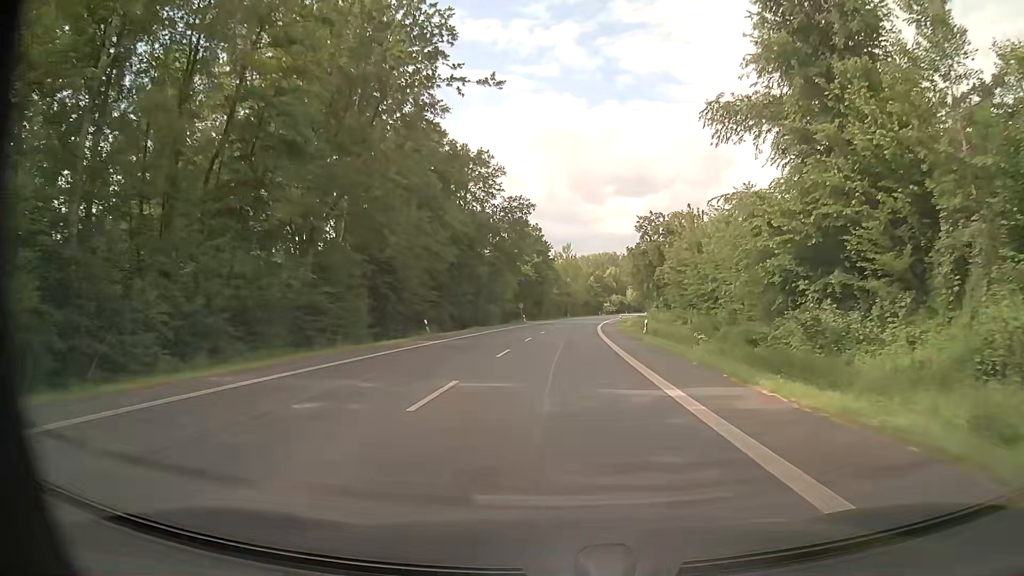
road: primary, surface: asphalt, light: Day
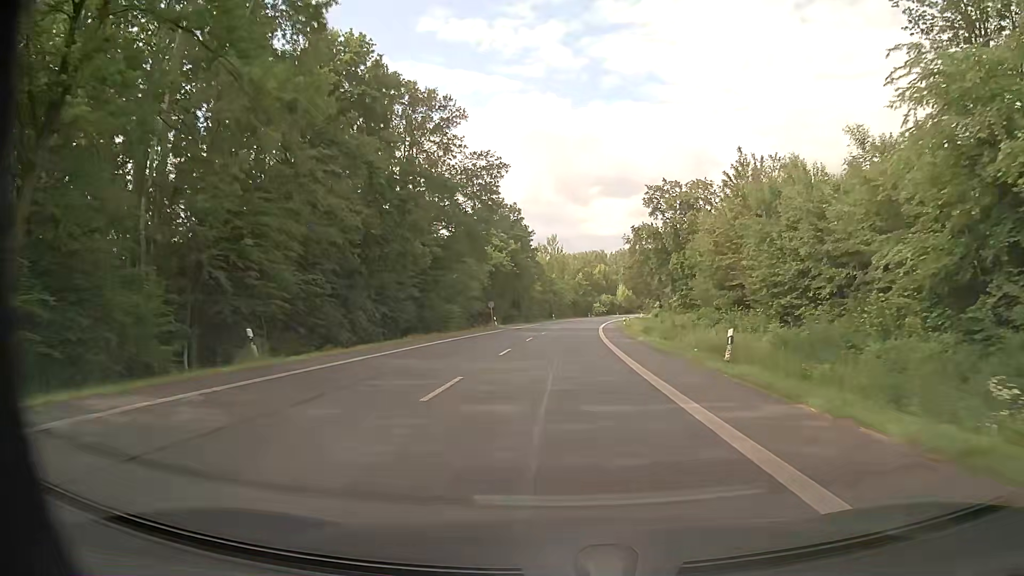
(+0.2, +22.5) m; +1°
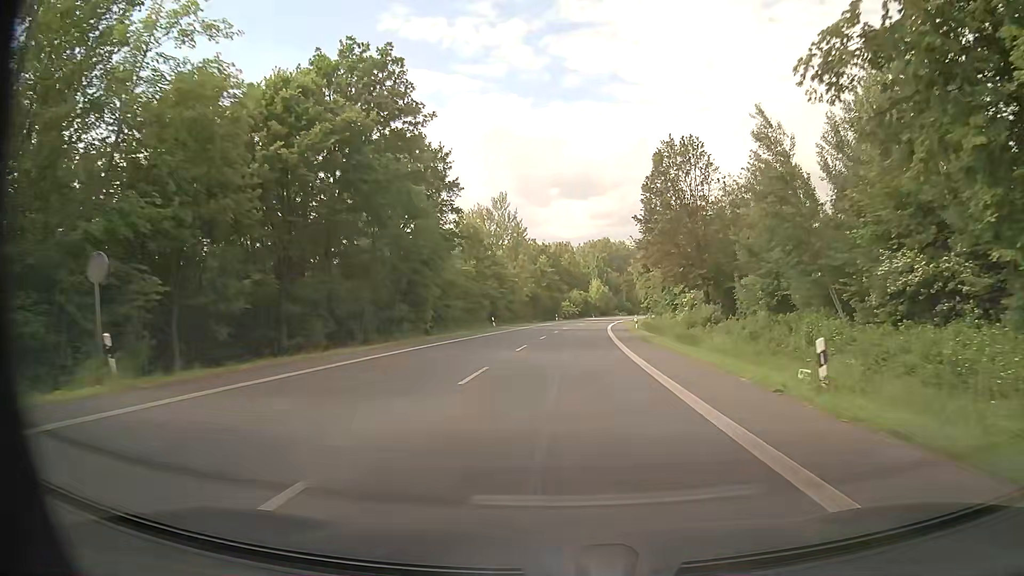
(+1.8, +56.2) m; +4°
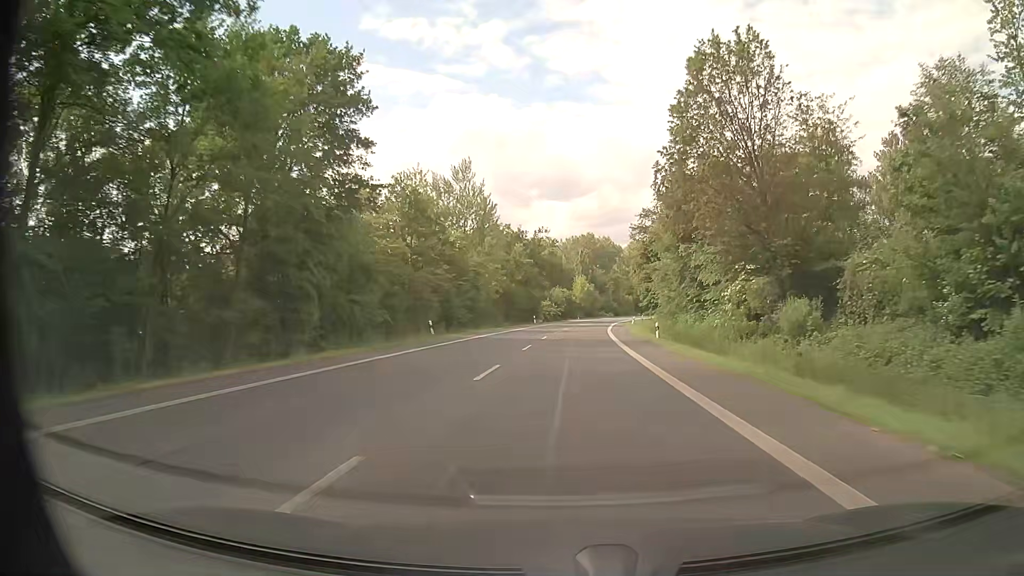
(+0.3, +22.5) m; +2°
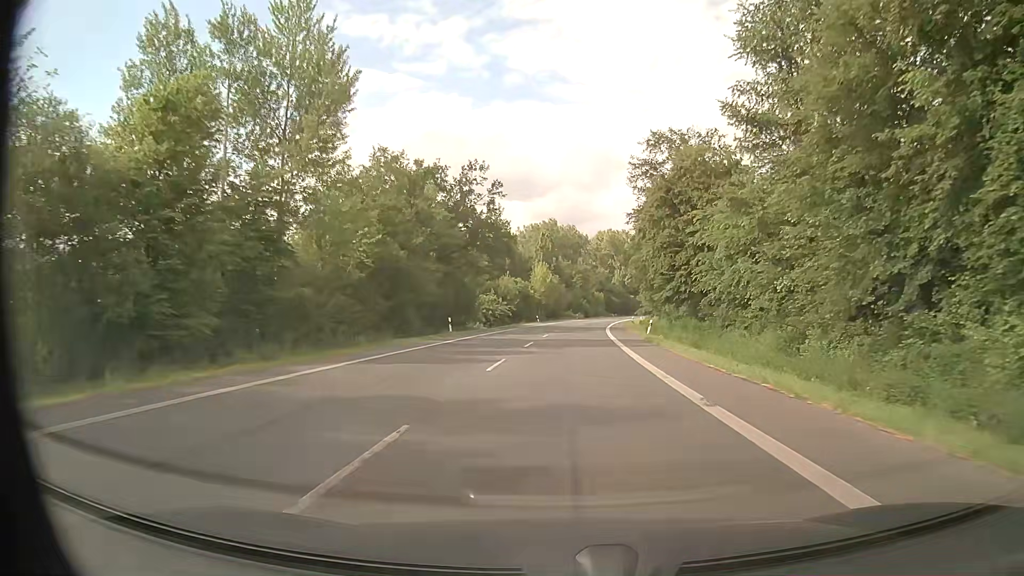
(+1.2, +45.0) m; +3°
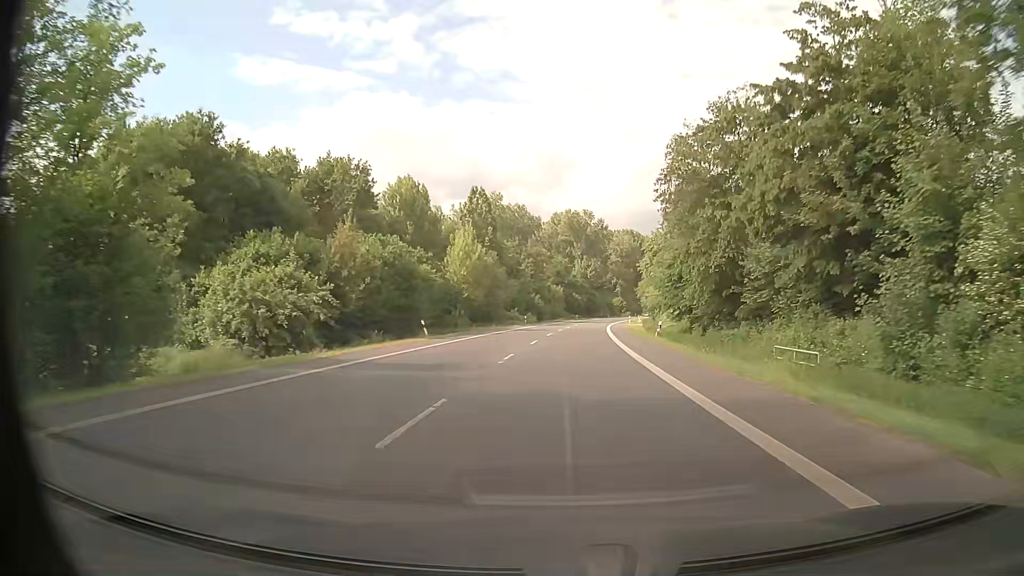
(+2.0, +56.2) m; +5°
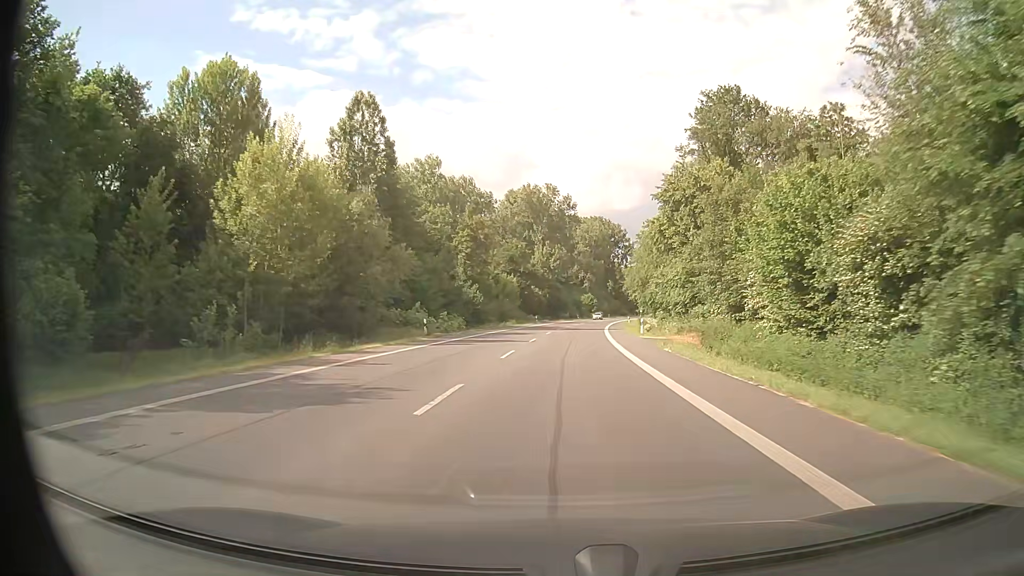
(+1.0, +45.1) m; +3°
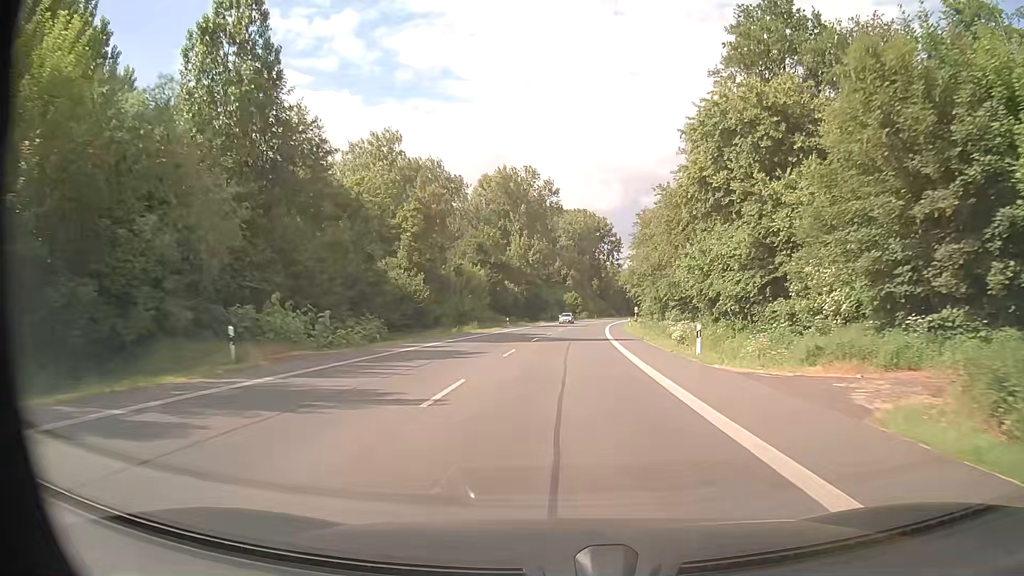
(+0.4, +22.5) m; +2°
(0, +10) (0, +20) (+1, +30) (+1, +40) (+2, +50) (+2, +60) (+3, +70) (+4, +80) (+5, +90) (+6, +100) m
